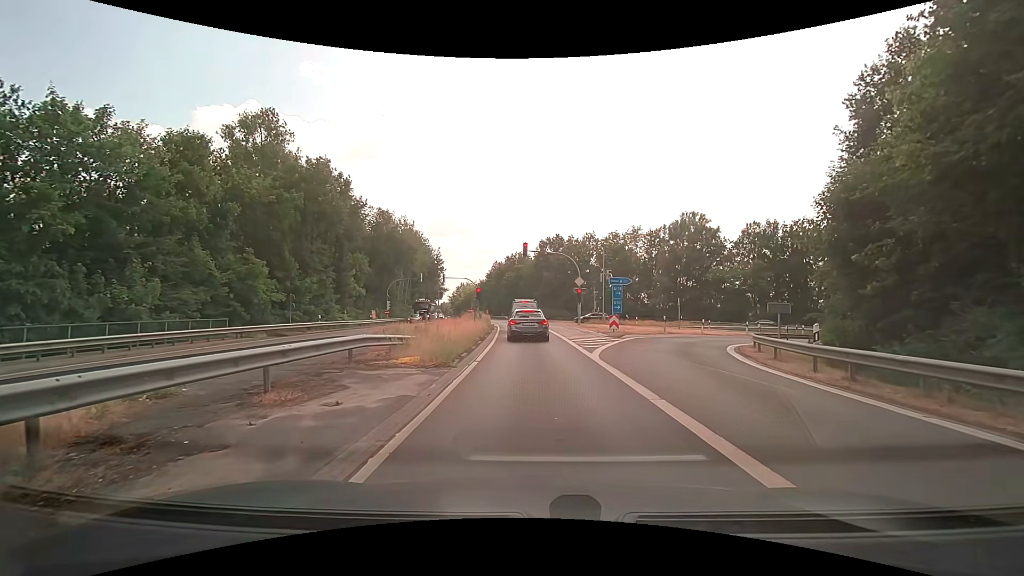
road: secondary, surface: asphalt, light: Day
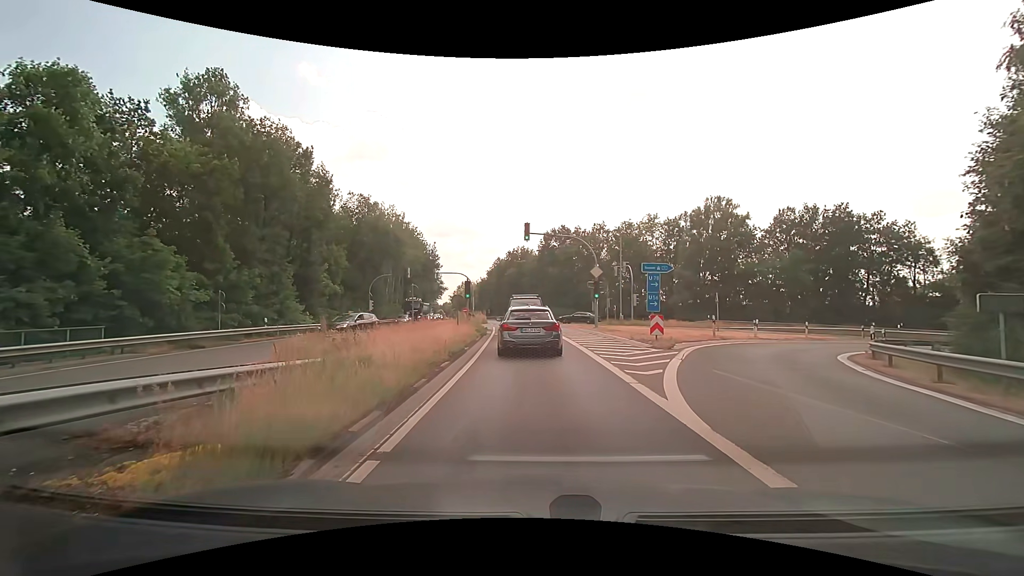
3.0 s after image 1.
(+0.2, +8.8) m; +1°
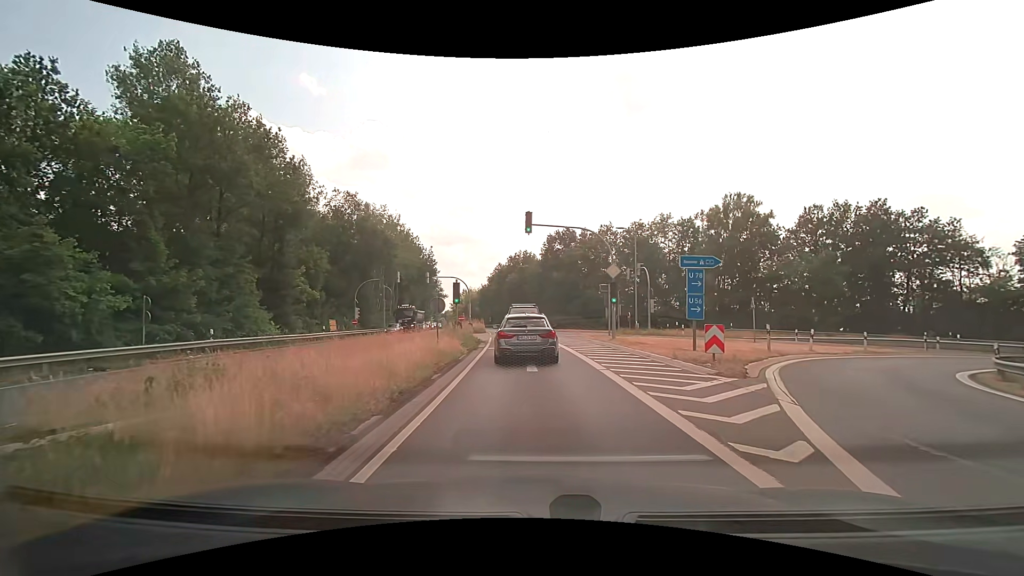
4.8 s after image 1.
(0.0, +6.0) m; 0°
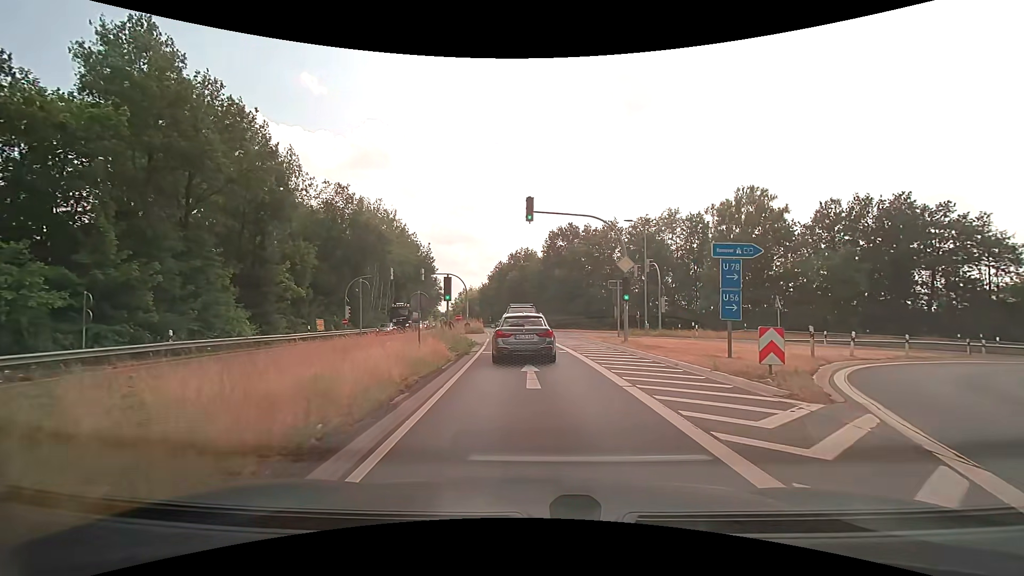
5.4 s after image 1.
(0.0, +3.3) m; 0°
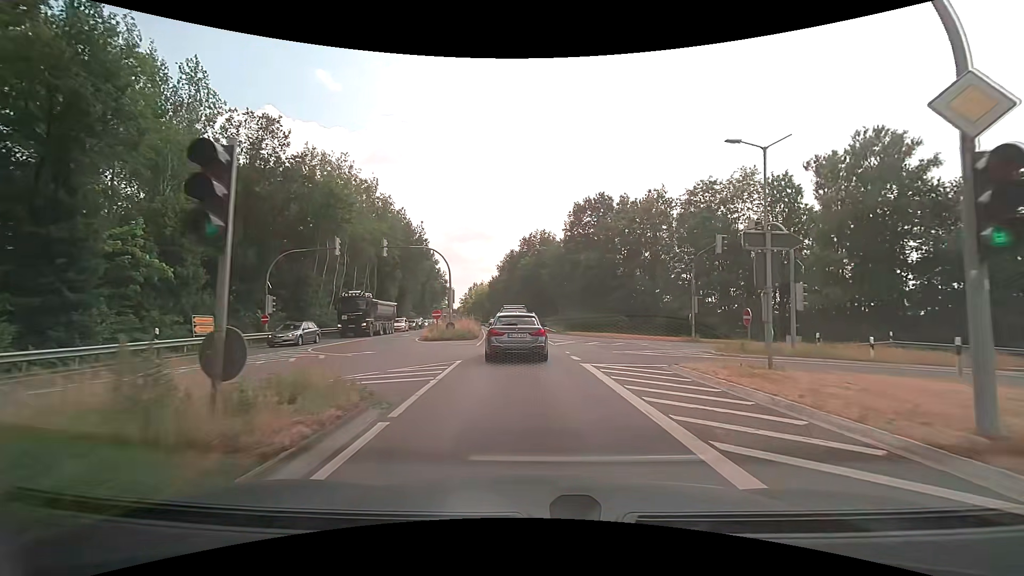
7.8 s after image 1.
(-0.3, +18.2) m; -2°
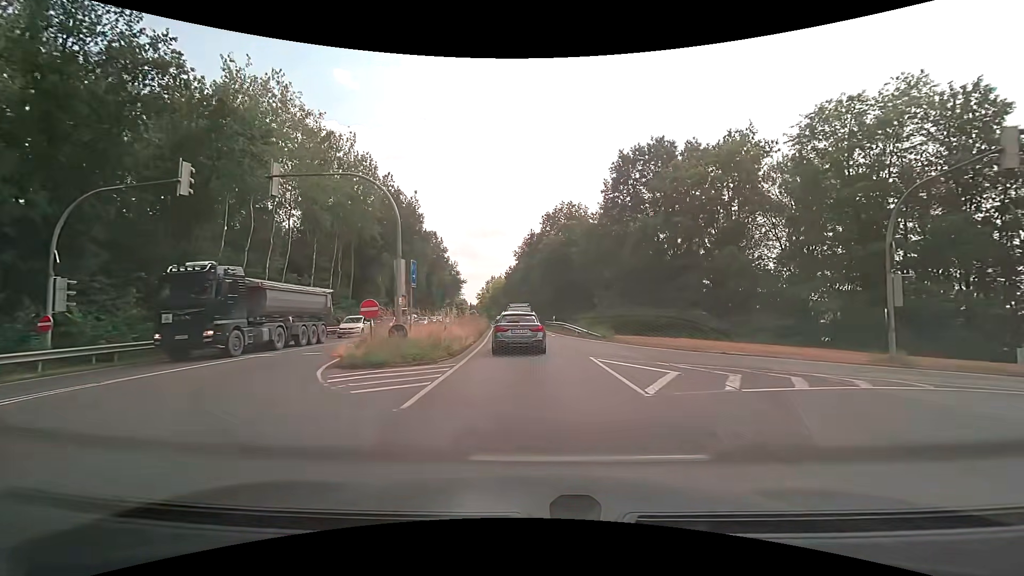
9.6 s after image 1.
(-0.3, +16.9) m; -2°
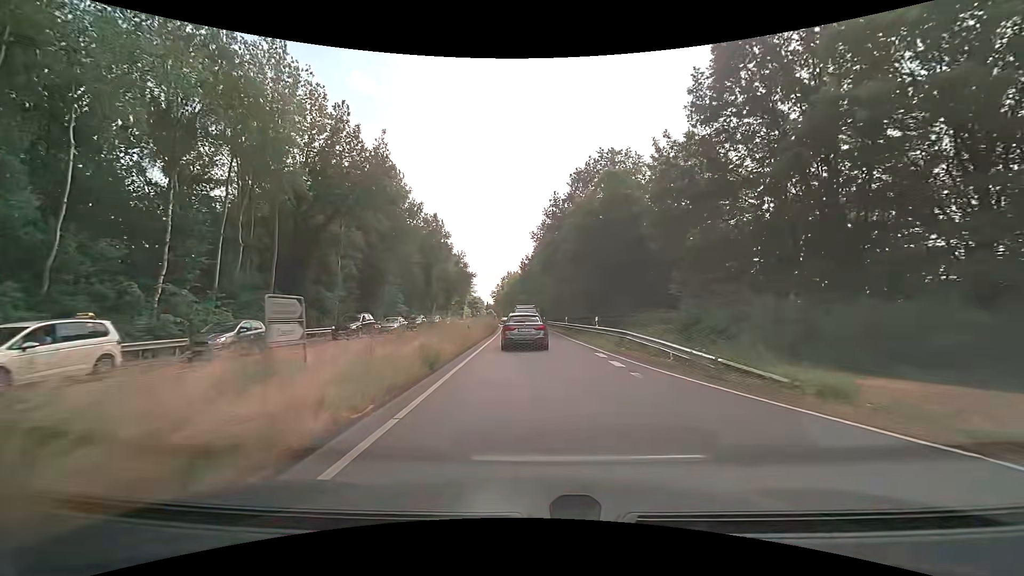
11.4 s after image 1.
(-0.4, +19.6) m; -2°
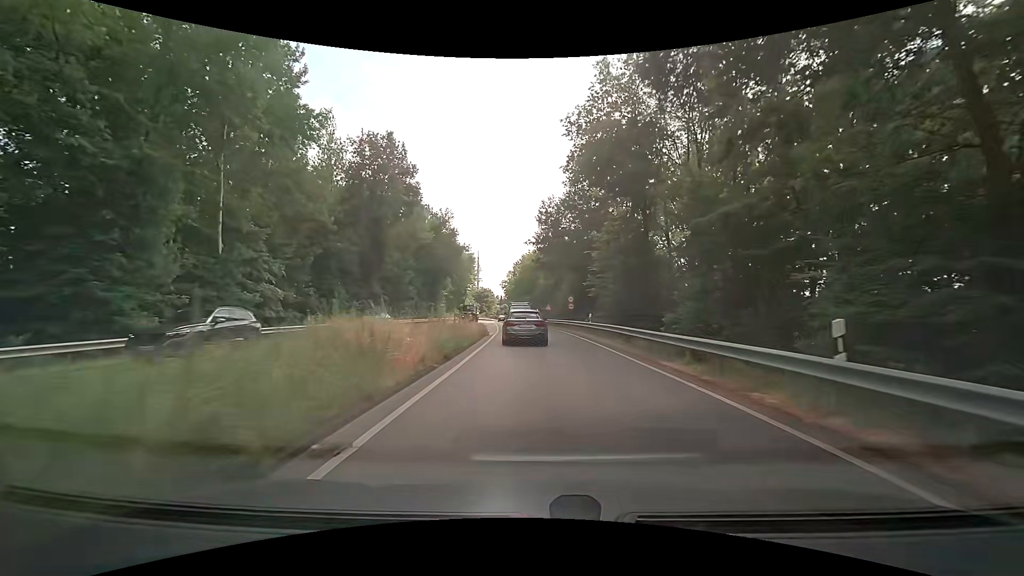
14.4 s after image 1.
(-0.9, +37.0) m; -3°
(0, +10) (0, +20) (0, +30) (0, +40) (-1, +50) (-2, +60) (-2, +70) (-3, +80) (-4, +90) (-5, +100) m
